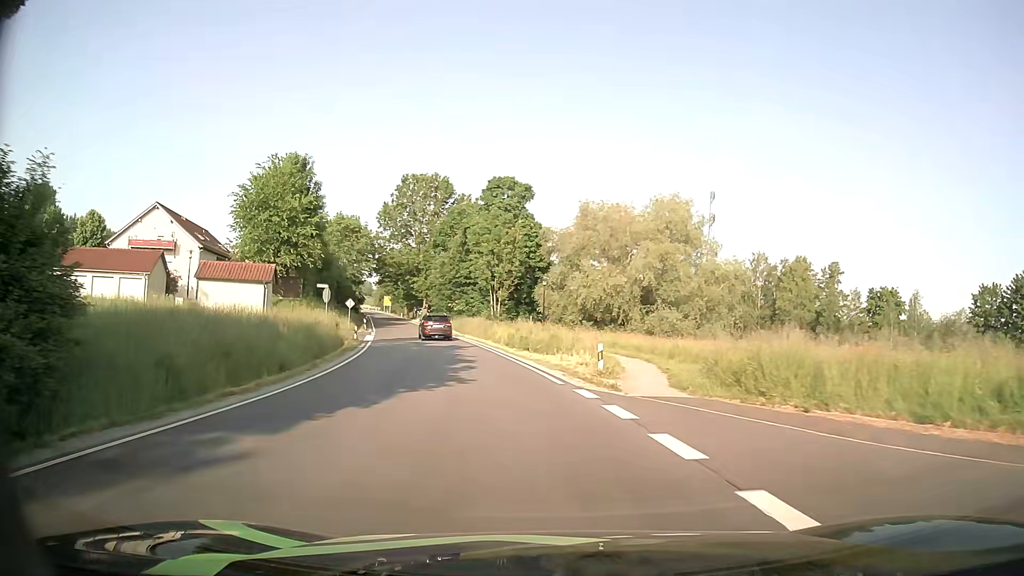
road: secondary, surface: asphalt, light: Day
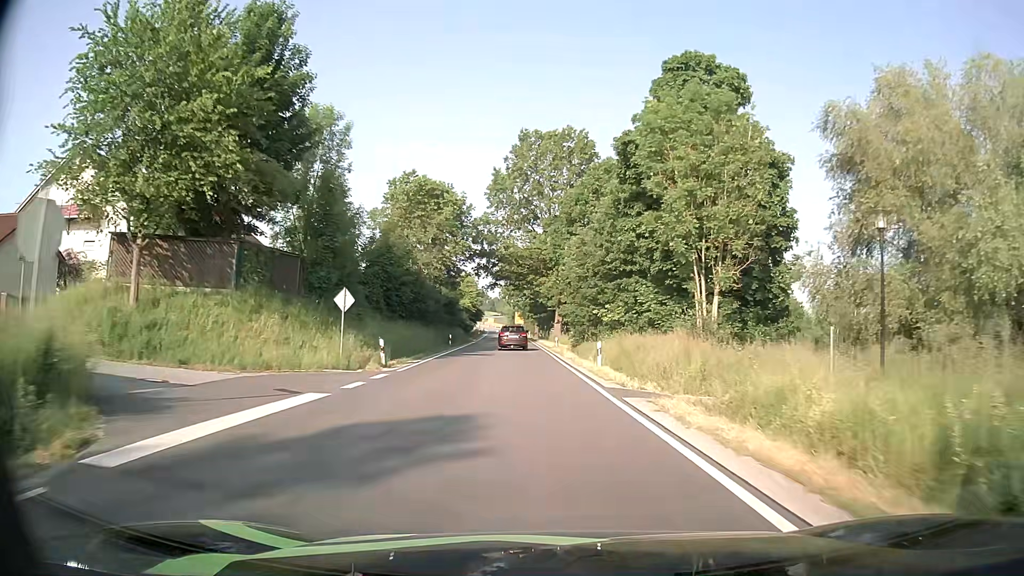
(-5.3, +34.5) m; -13°
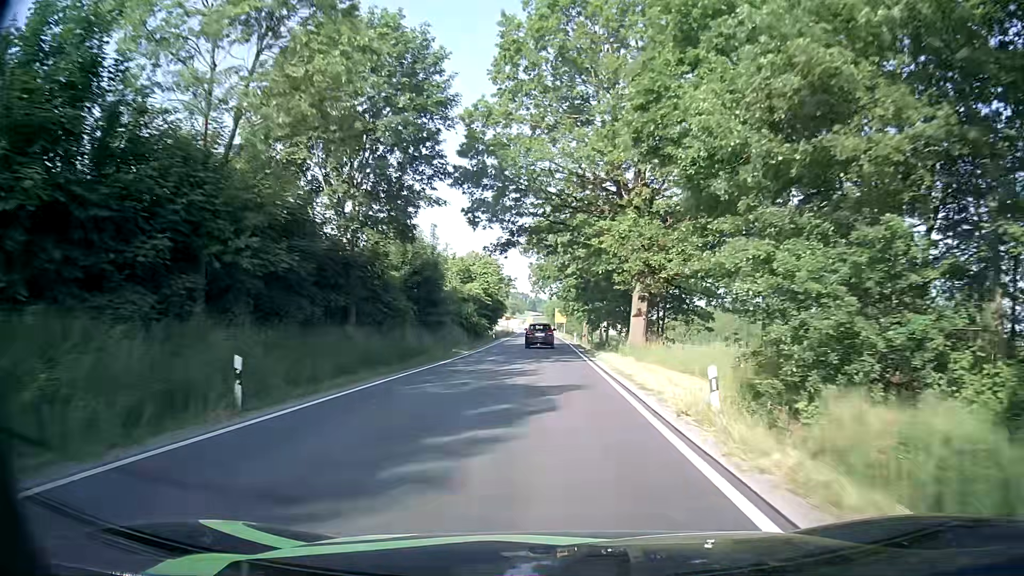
(-1.3, +37.9) m; -4°
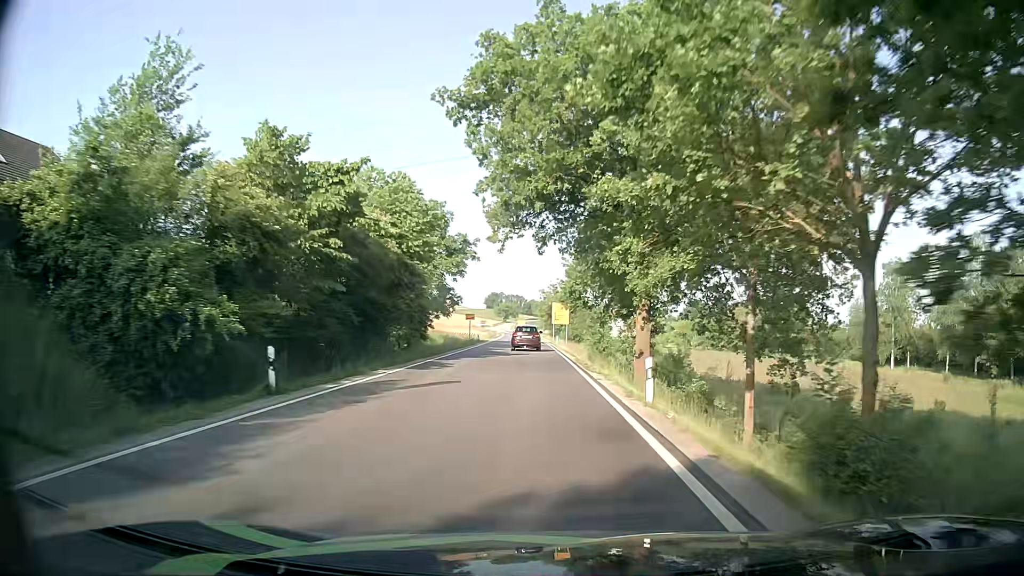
(+0.5, +49.4) m; 0°
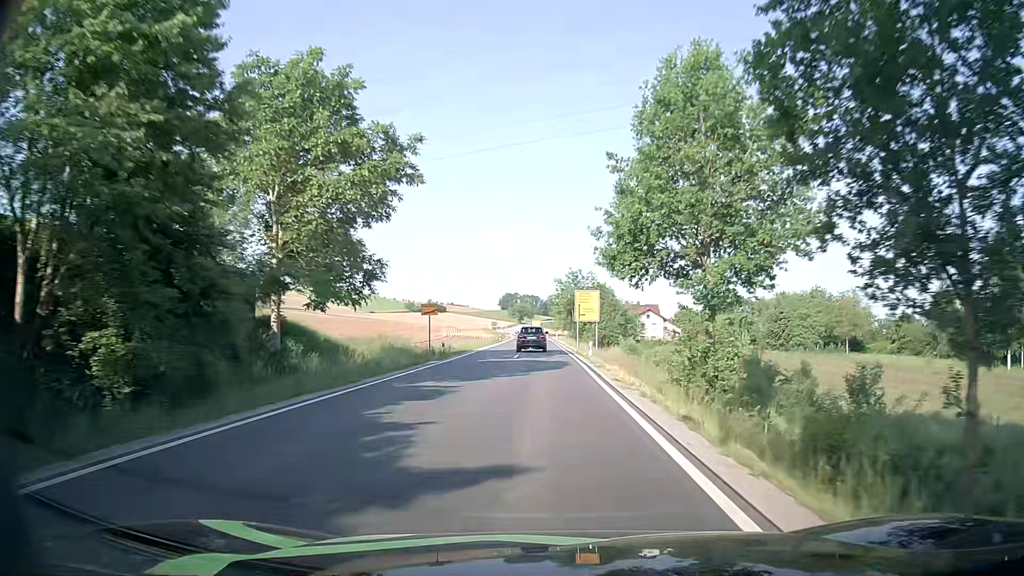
(-0.2, +30.3) m; -1°
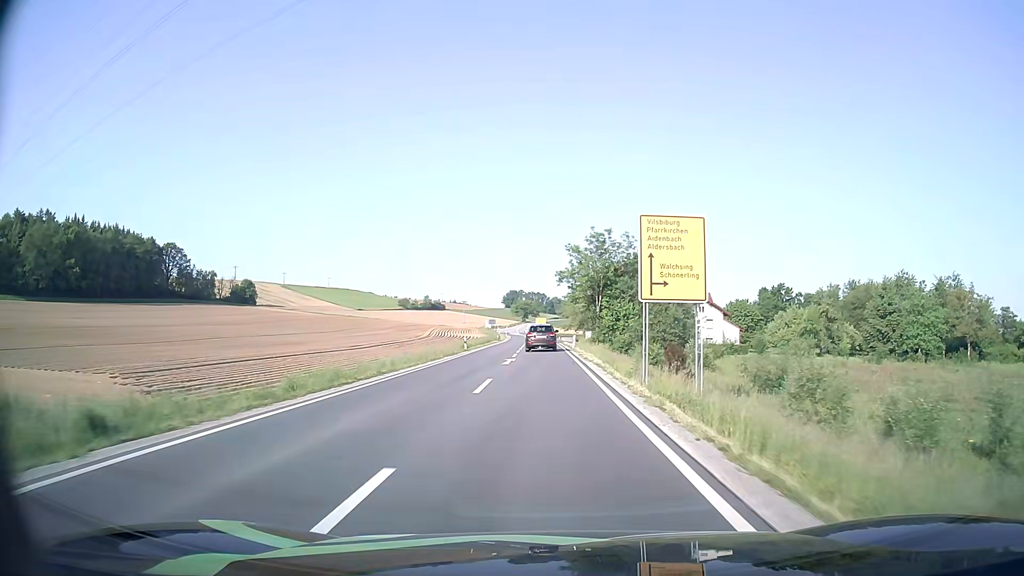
(-0.3, +42.7) m; -1°
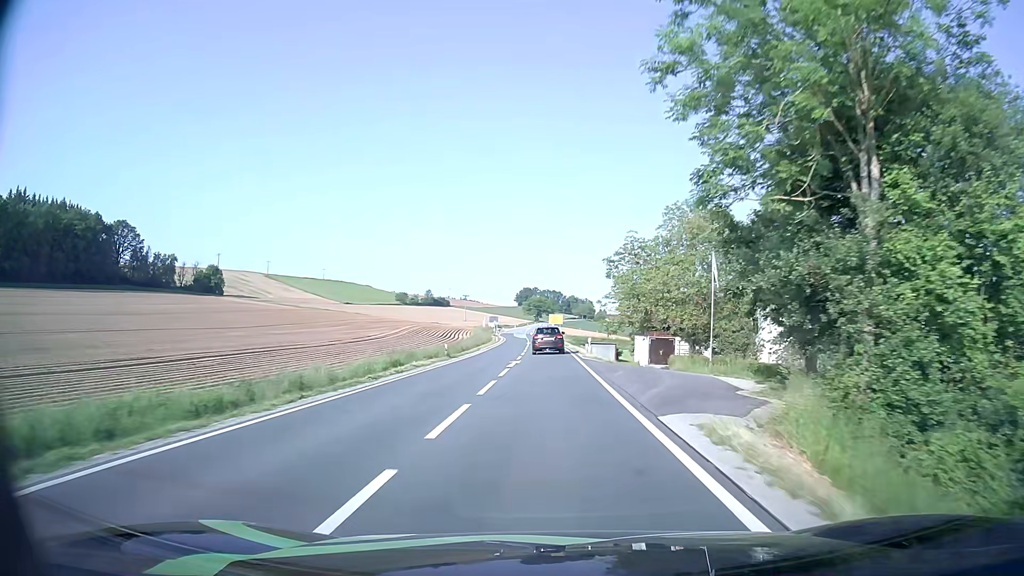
(-0.6, +54.8) m; -1°
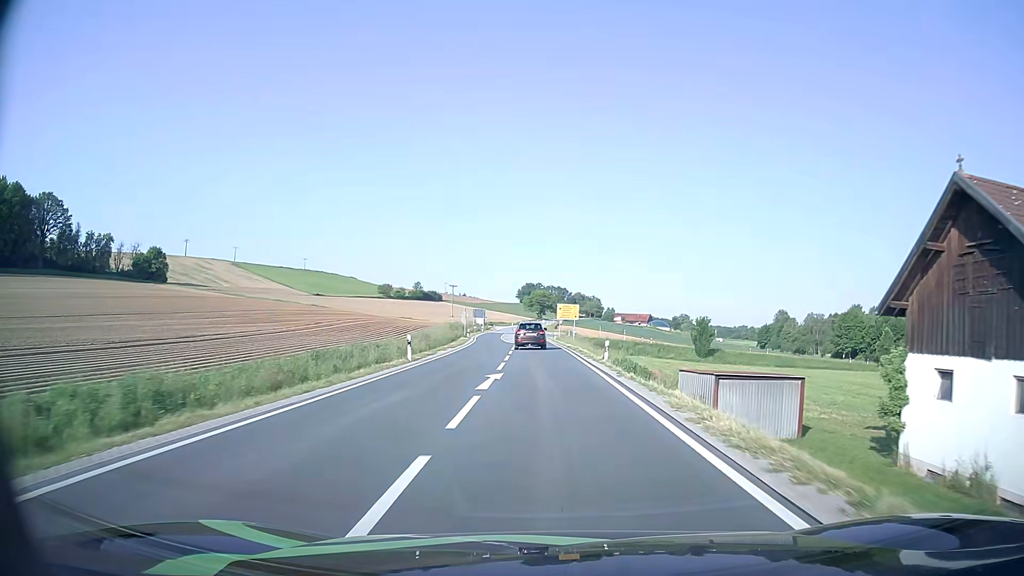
(-0.5, +53.7) m; 0°
(0, +10) (0, +20) (0, +30) (-1, +40) (-1, +50) (-1, +60) (-2, +70) (-2, +80) (-2, +90) (-3, +100) m
